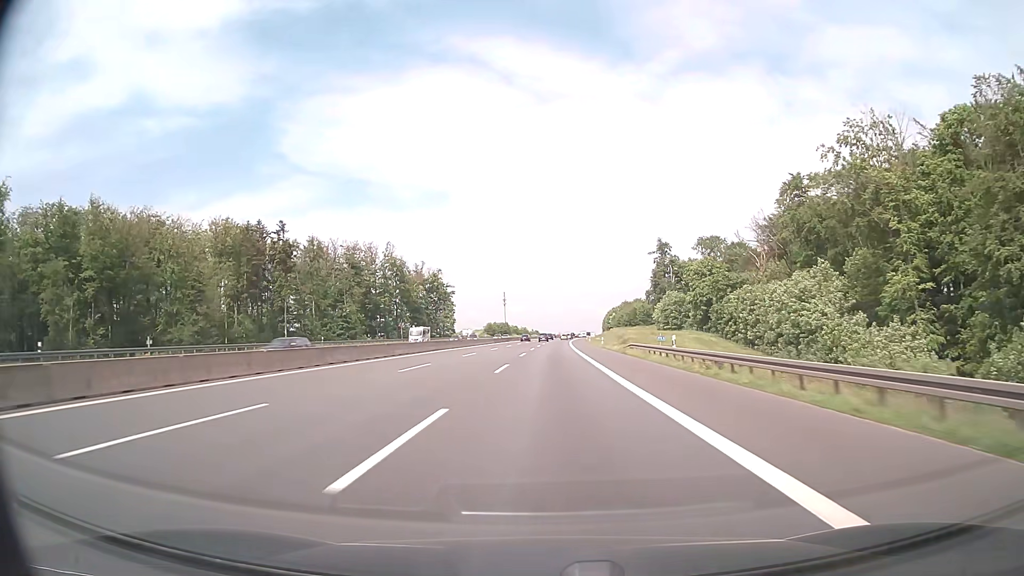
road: motorway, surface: asphalt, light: Day
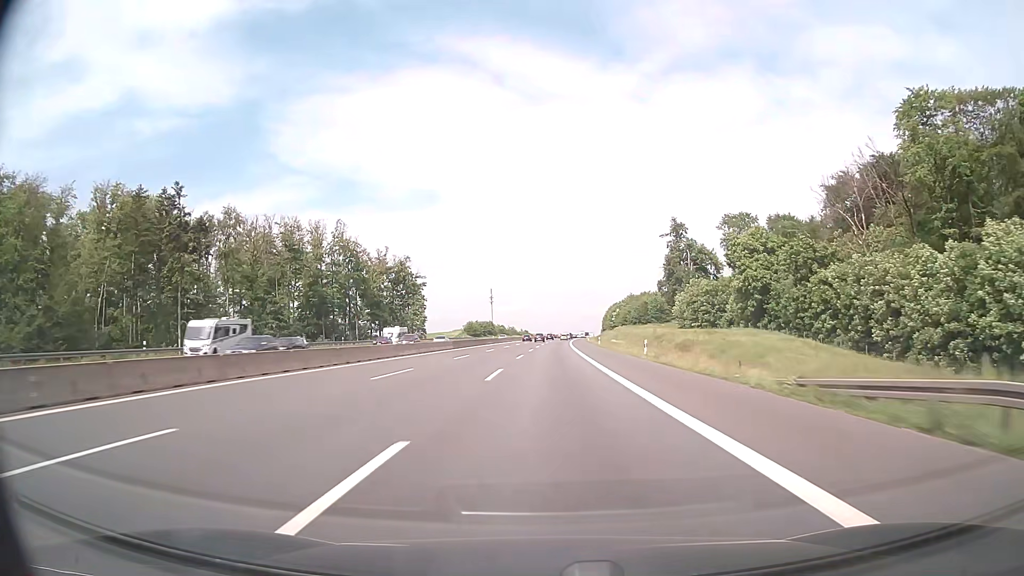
(+0.2, +39.6) m; +1°
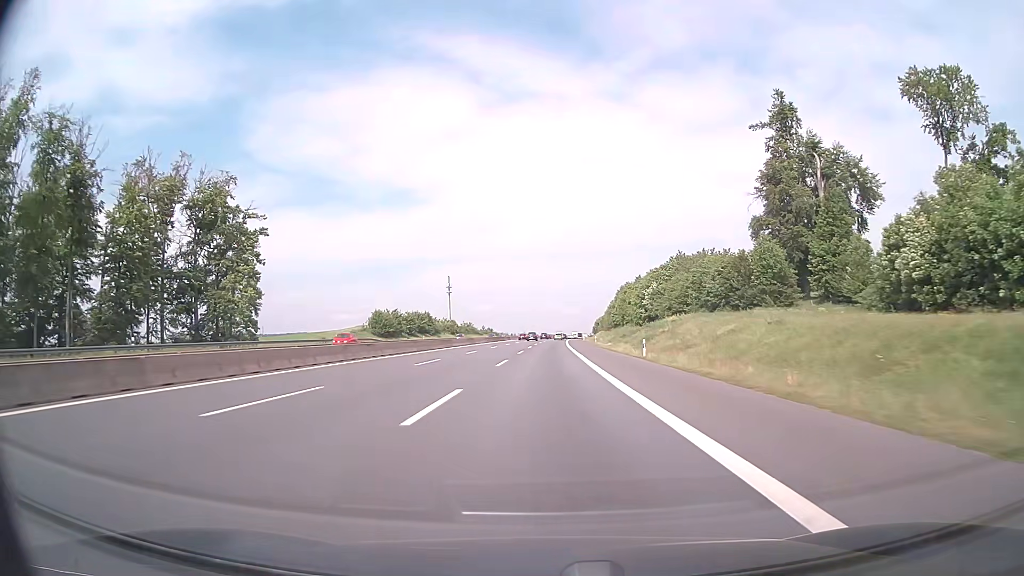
(+2.0, +100.0) m; +2°
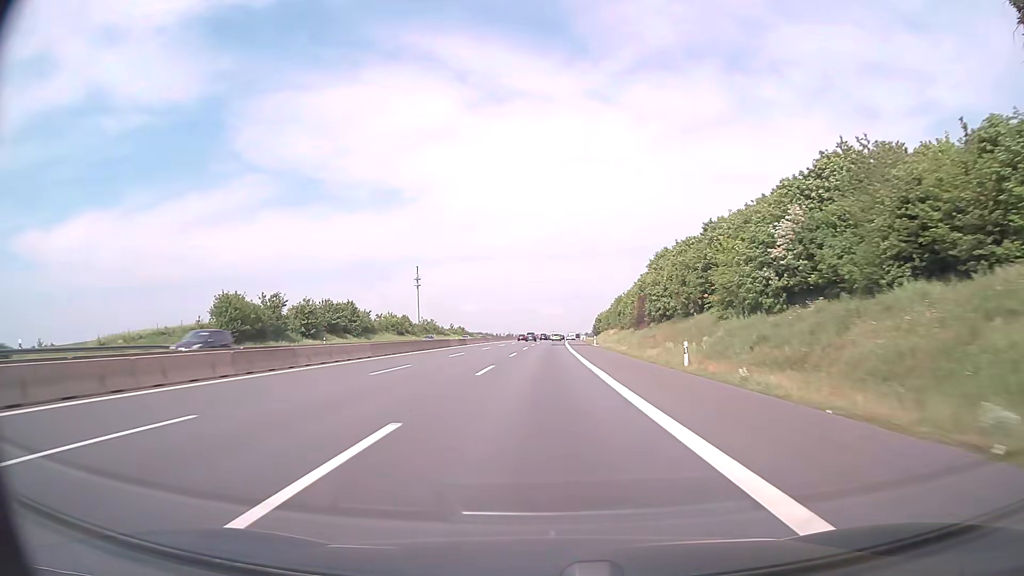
(+0.6, +60.2) m; +1°
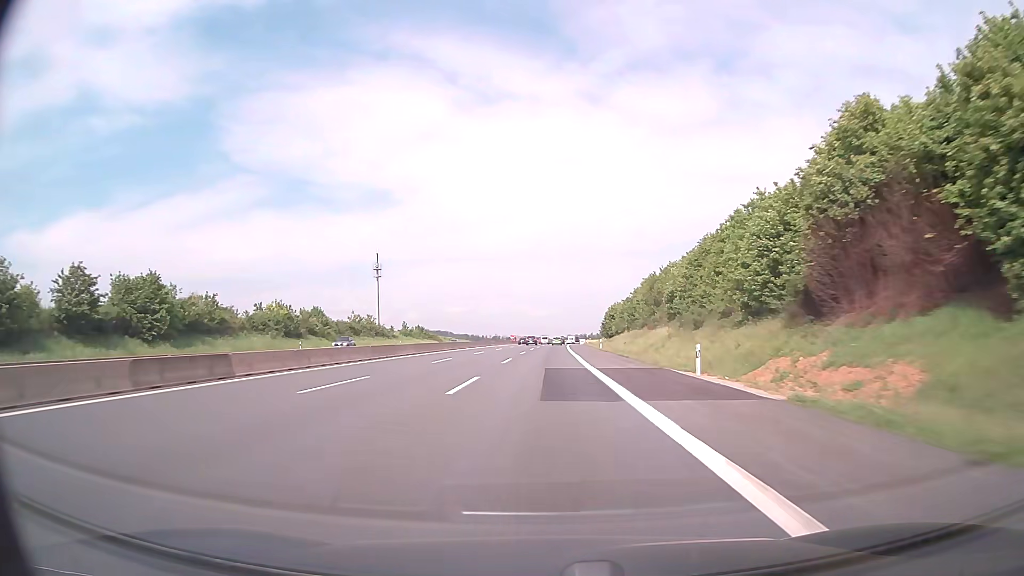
(+0.5, +60.0) m; +1°
(0, +10) (0, +20) (0, +30) (0, +40) (0, +50) (+1, +60) (+1, +70) (+1, +80) (+1, +90) (+2, +100) m
